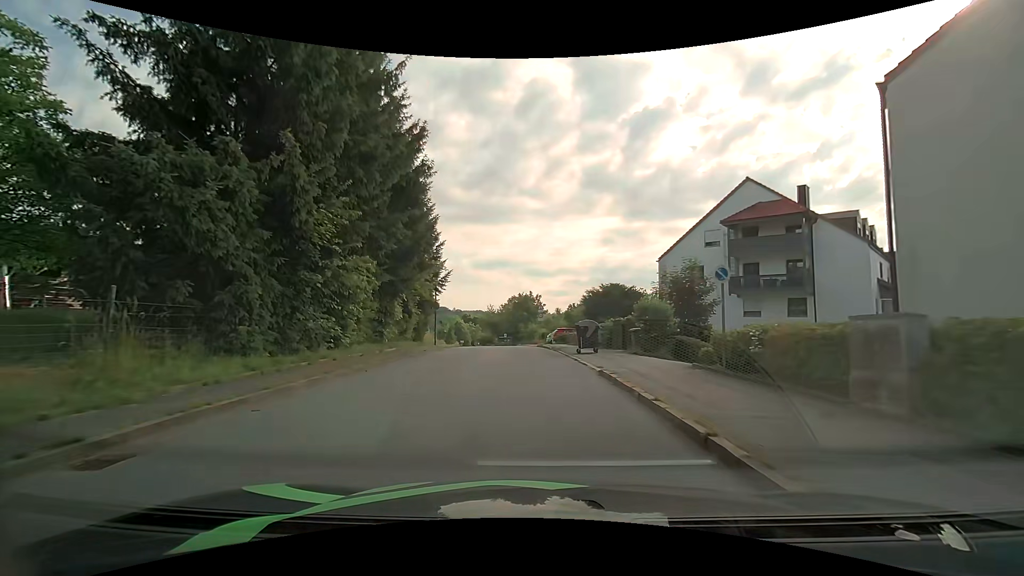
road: unclassified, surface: asphalt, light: Day
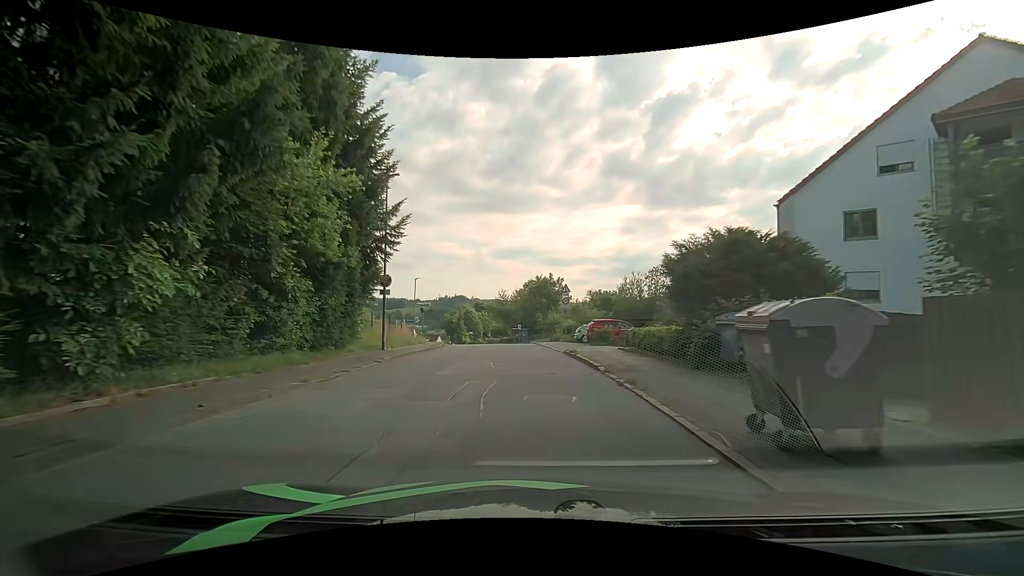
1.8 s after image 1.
(-0.4, +17.3) m; -2°
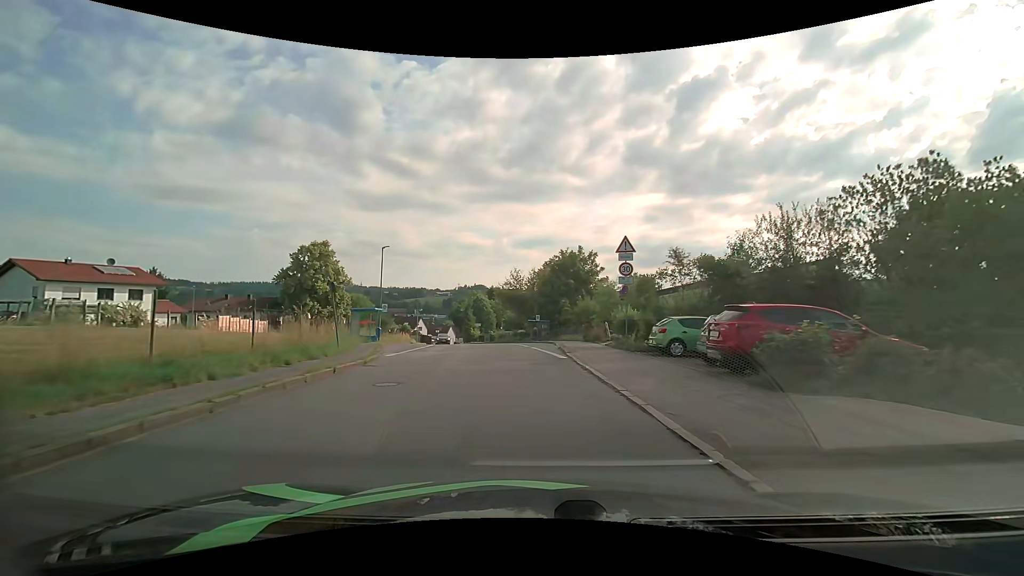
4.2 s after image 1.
(-0.5, +20.0) m; -3°
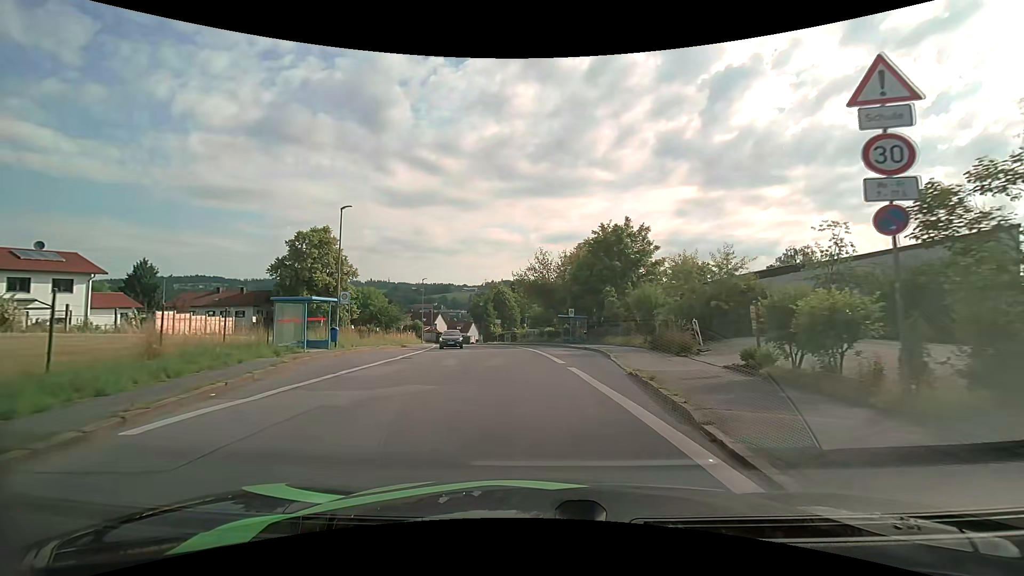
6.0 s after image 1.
(-0.4, +14.2) m; -3°
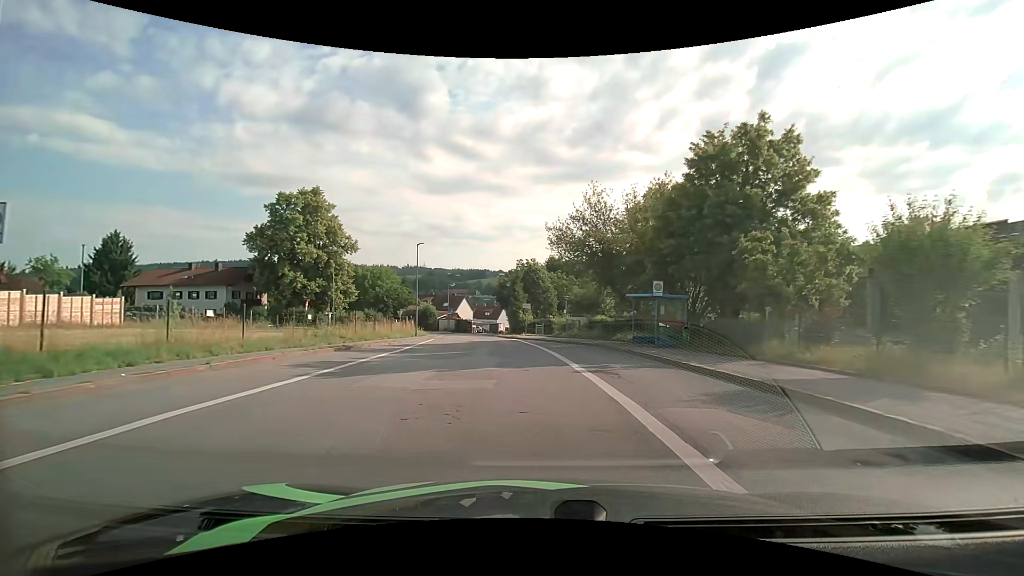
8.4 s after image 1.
(-0.8, +19.8) m; -5°
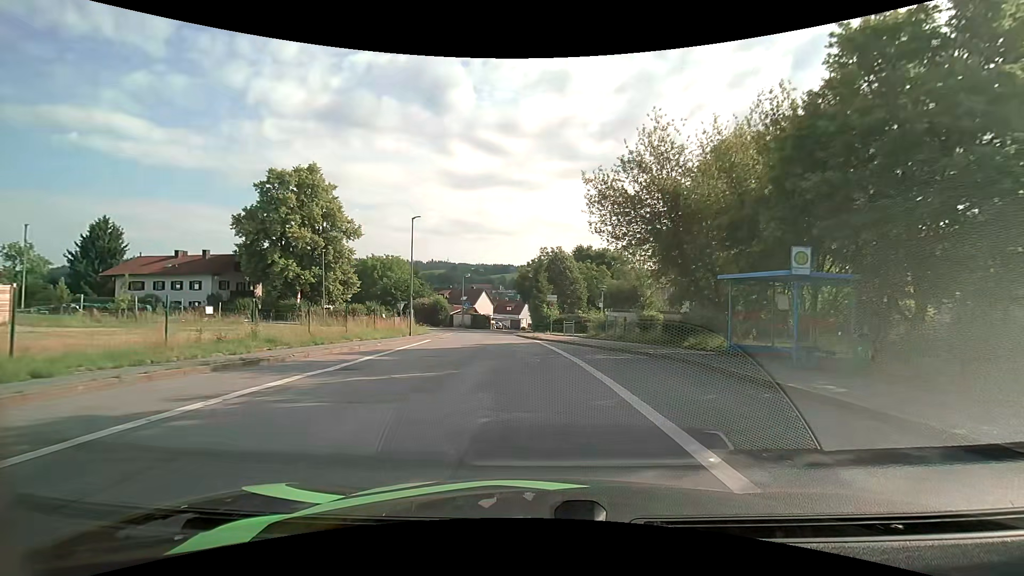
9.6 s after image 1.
(-0.2, +10.0) m; -2°
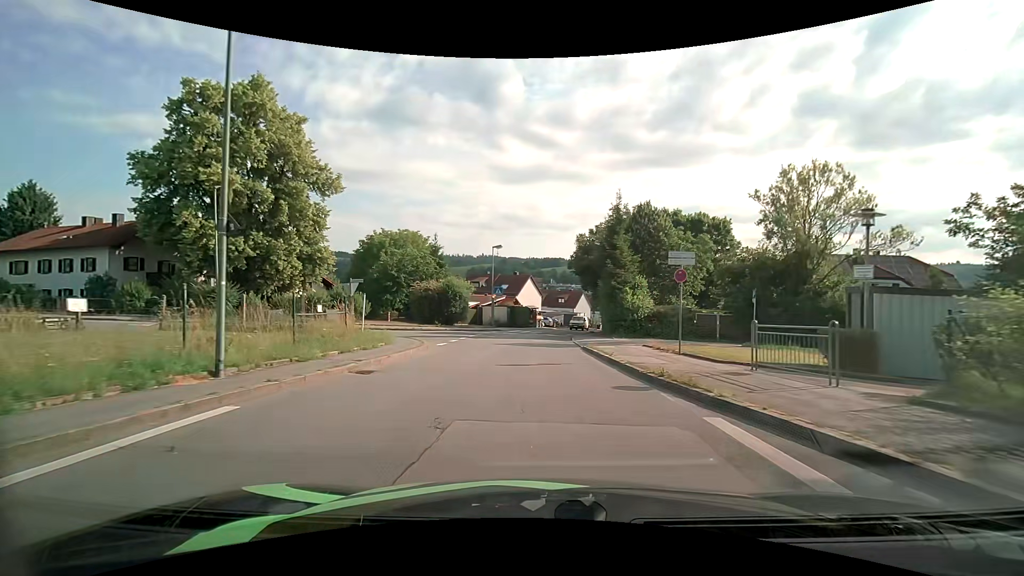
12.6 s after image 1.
(-1.5, +25.2) m; -5°
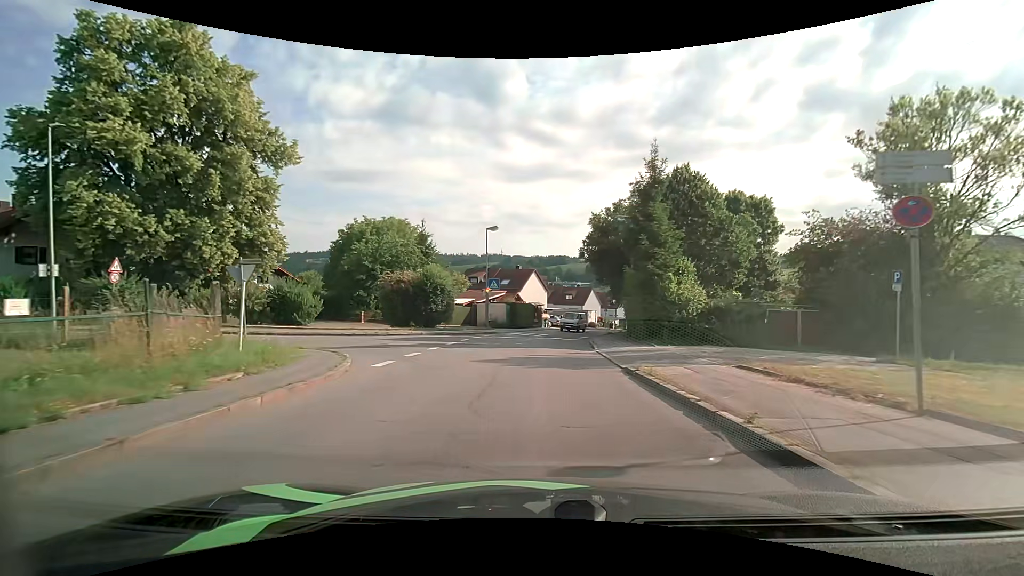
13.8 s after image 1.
(-0.1, +9.7) m; -1°
(0, +10) (+1, +20) (+1, +30) (+3, +40) (+5, +50) (+8, +59) (+11, +69) (+15, +78) (+18, +87) (+22, +97) m
